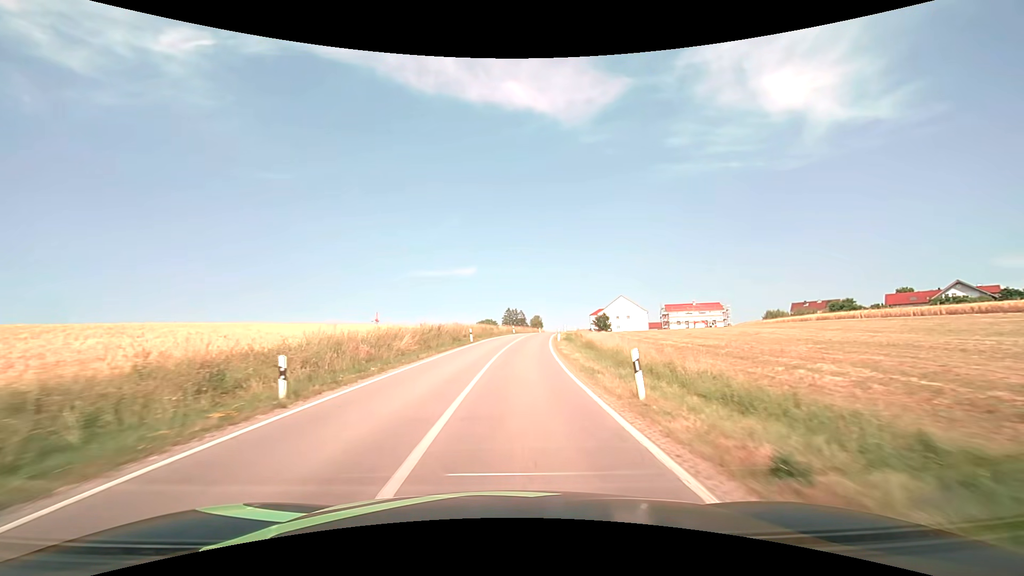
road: secondary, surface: asphalt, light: Day
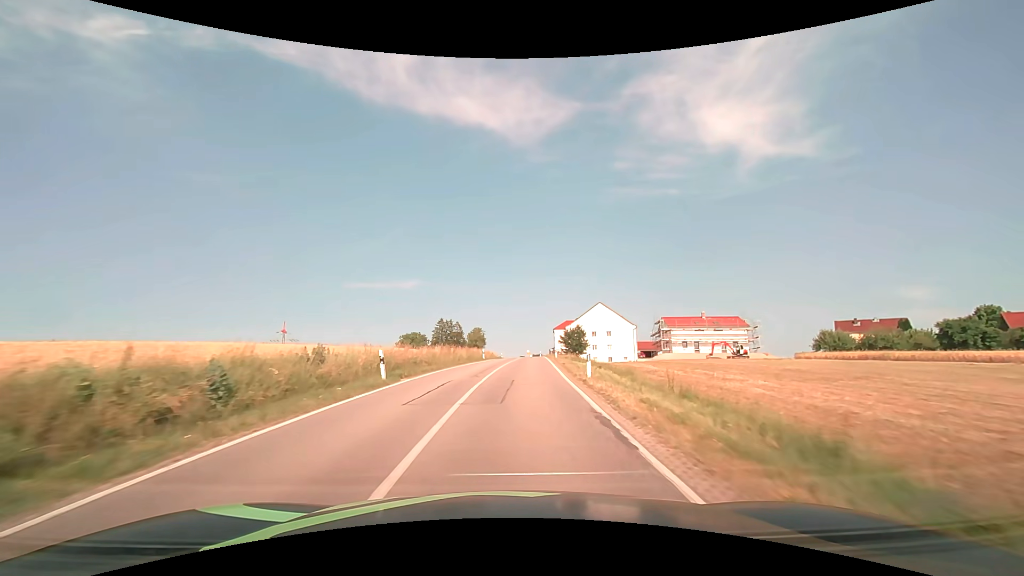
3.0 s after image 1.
(+2.8, +51.7) m; +7°
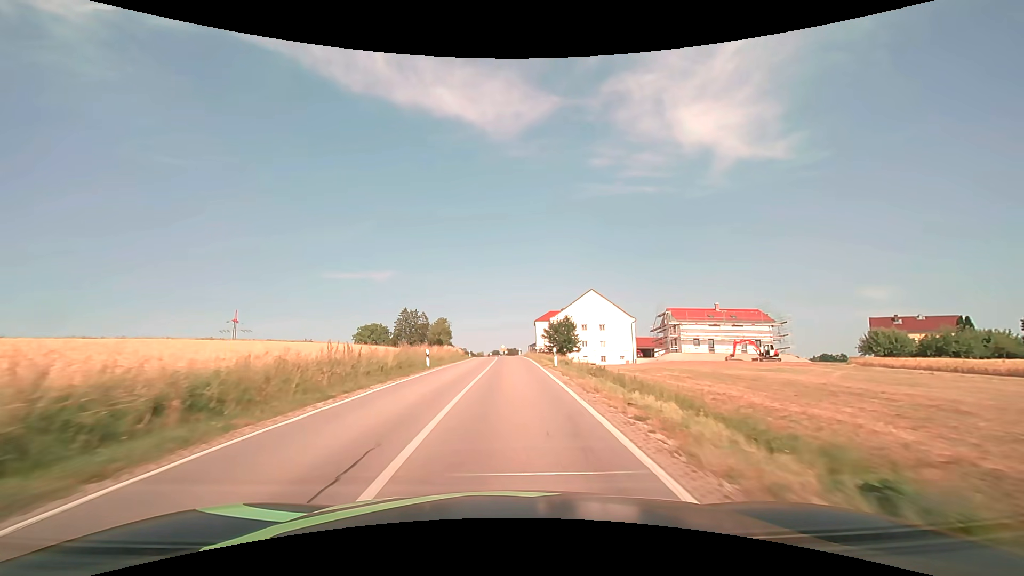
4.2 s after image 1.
(+0.6, +21.0) m; +3°
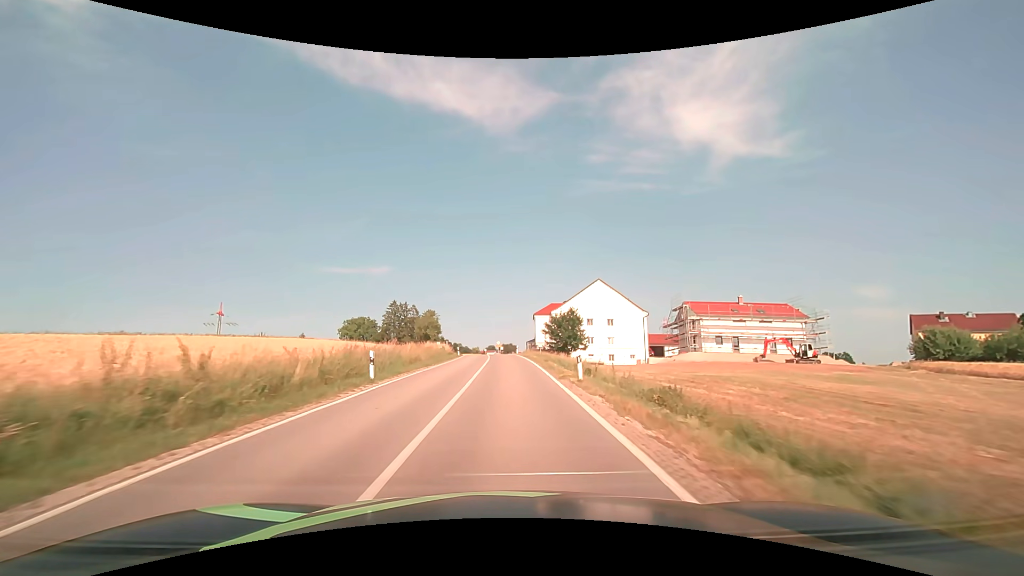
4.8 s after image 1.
(0.0, +10.6) m; 0°
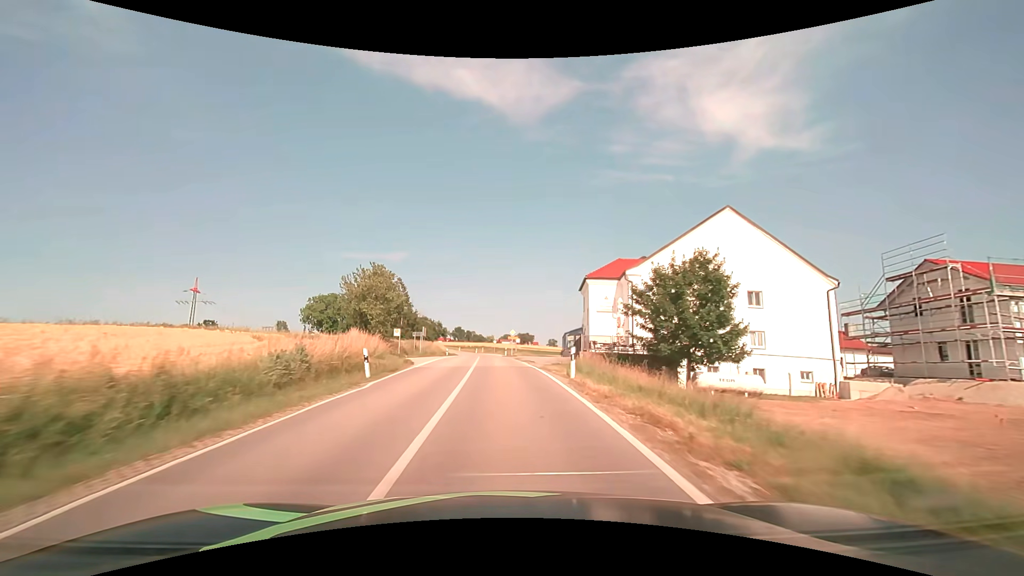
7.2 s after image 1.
(-0.4, +43.1) m; -2°
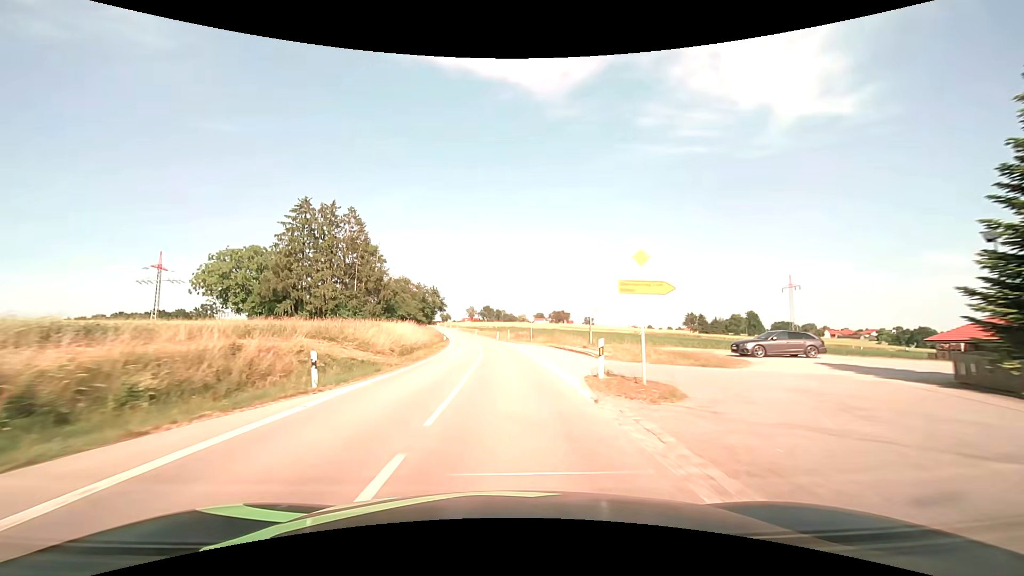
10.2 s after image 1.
(-1.7, +54.4) m; -4°
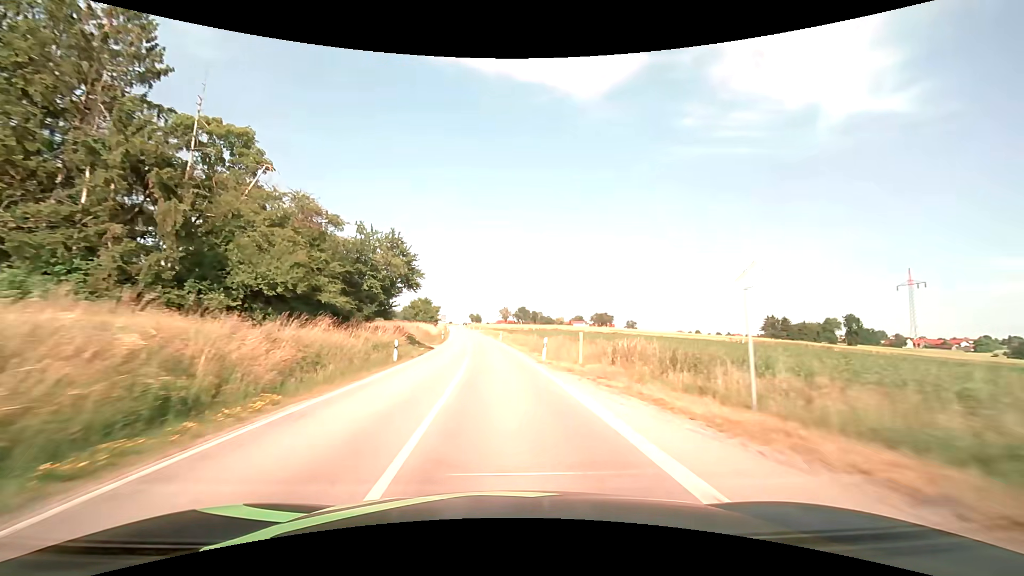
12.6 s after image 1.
(-1.2, +43.5) m; -4°
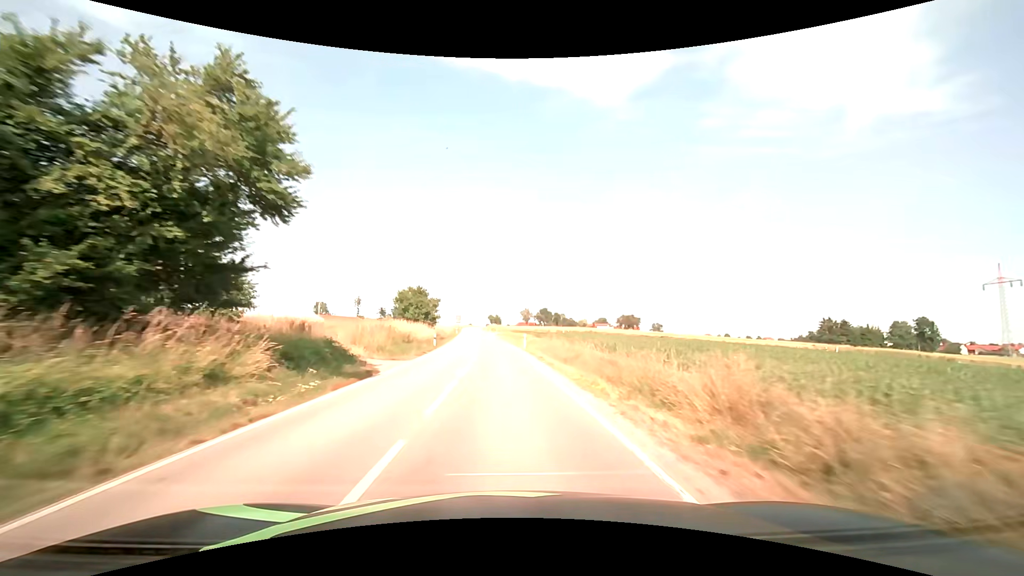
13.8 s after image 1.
(-0.5, +21.6) m; -2°
(0, +10) (0, +20) (-1, +30) (-1, +40) (-2, +50) (-2, +60) (-3, +70) (-4, +80) (-4, +90) (-5, +100) m
